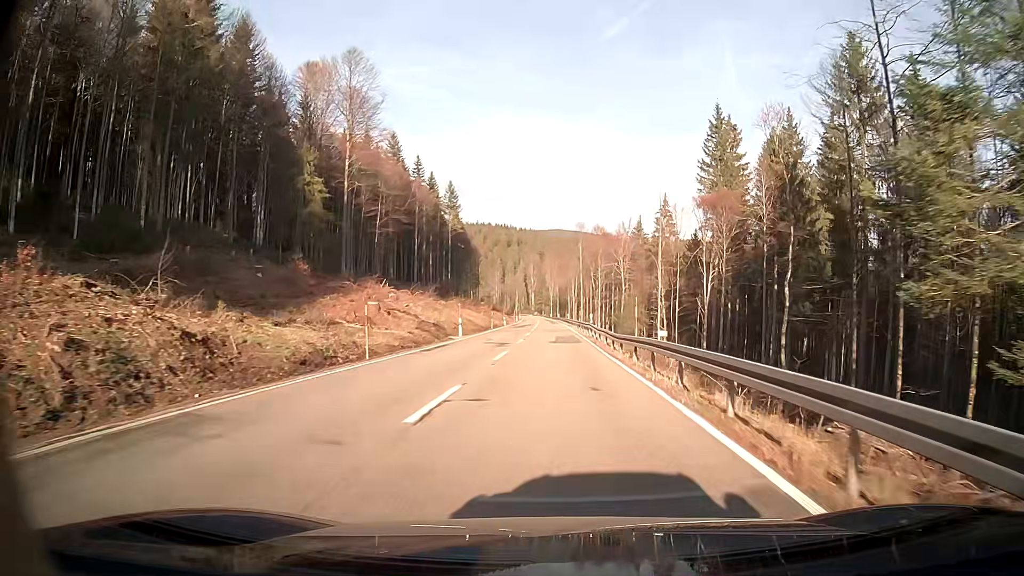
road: secondary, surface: asphalt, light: Day
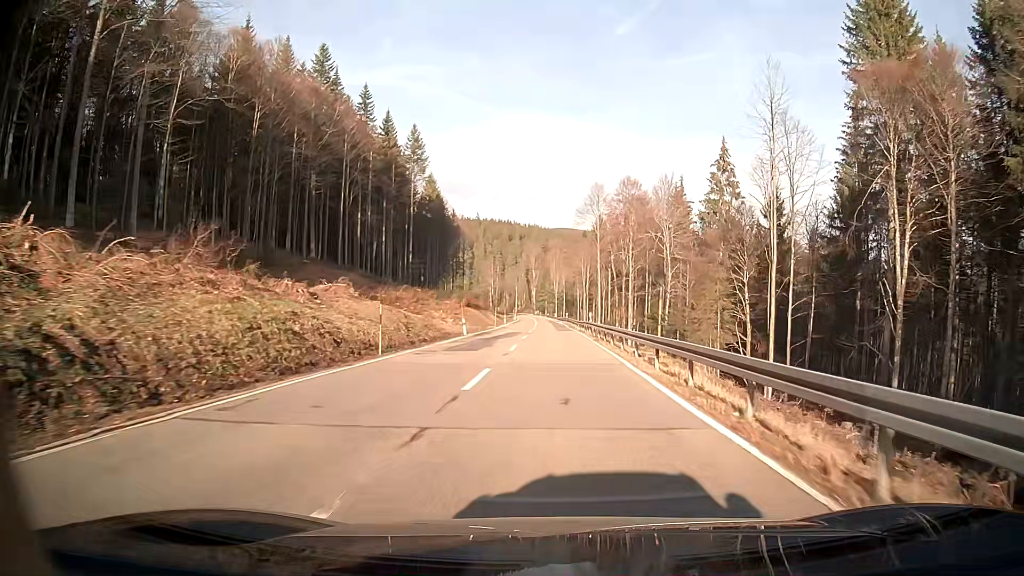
(-0.3, +44.2) m; -1°
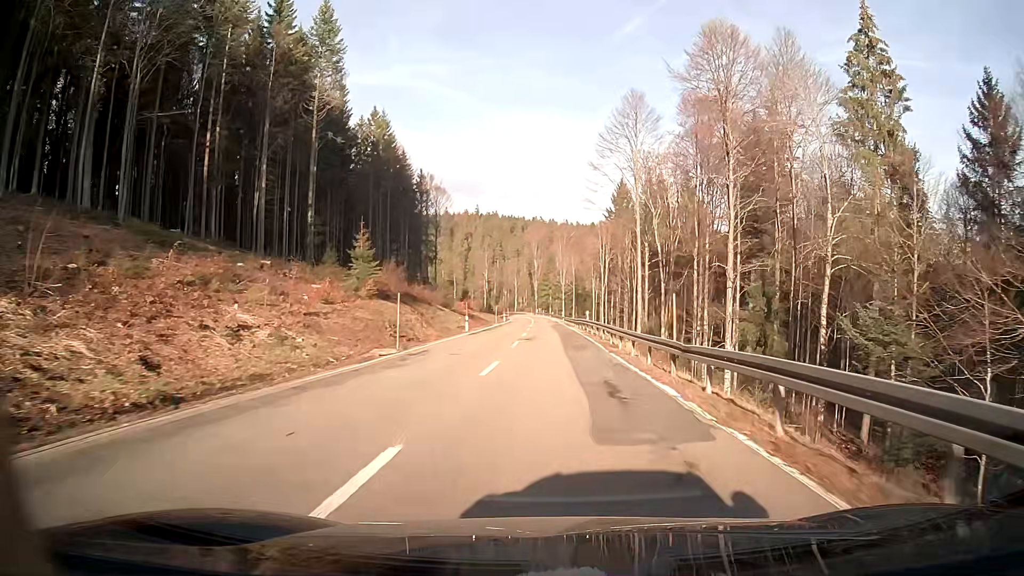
(-0.3, +45.3) m; 0°
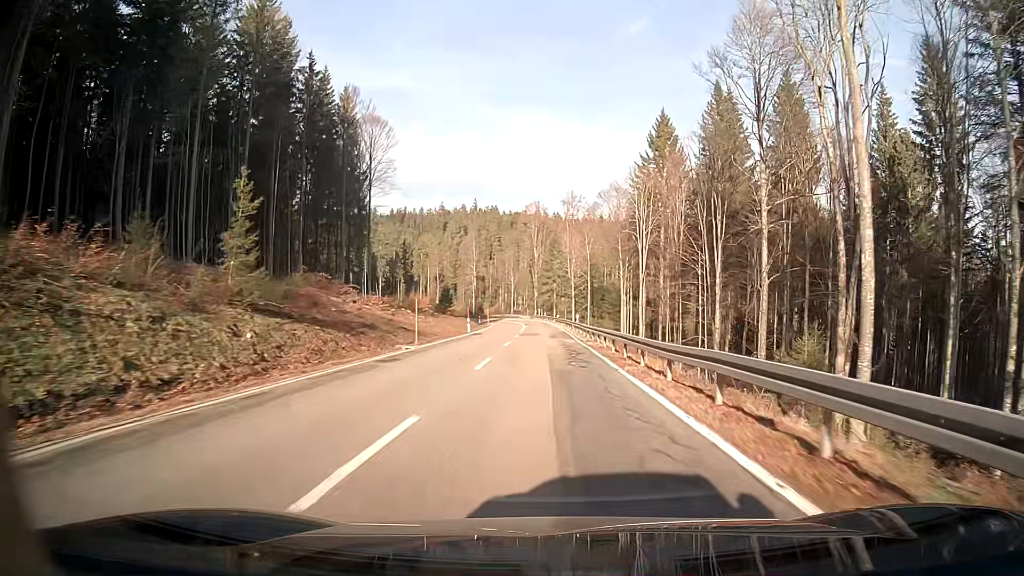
(-0.2, +46.2) m; 0°
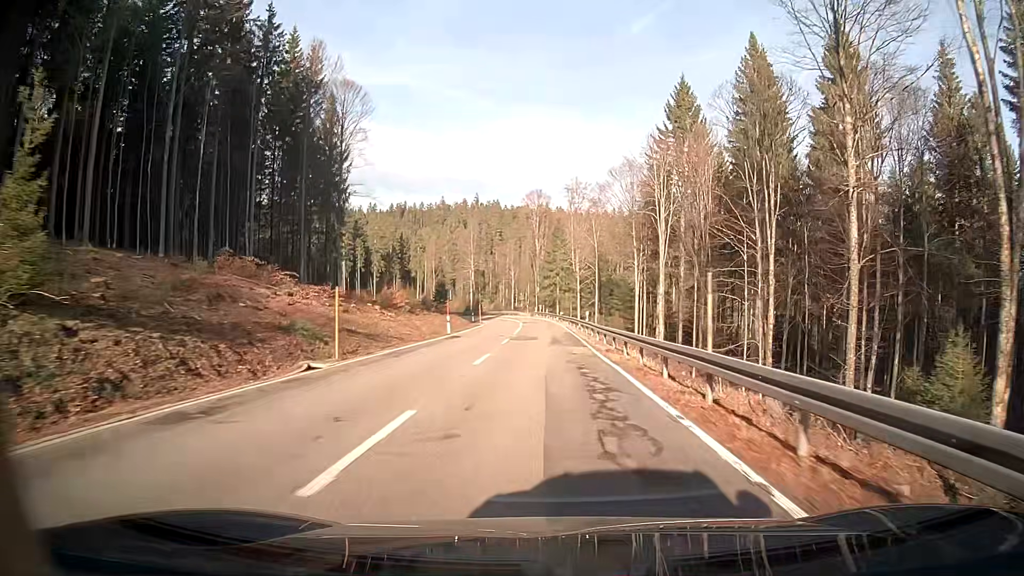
(0.0, +11.7) m; 0°
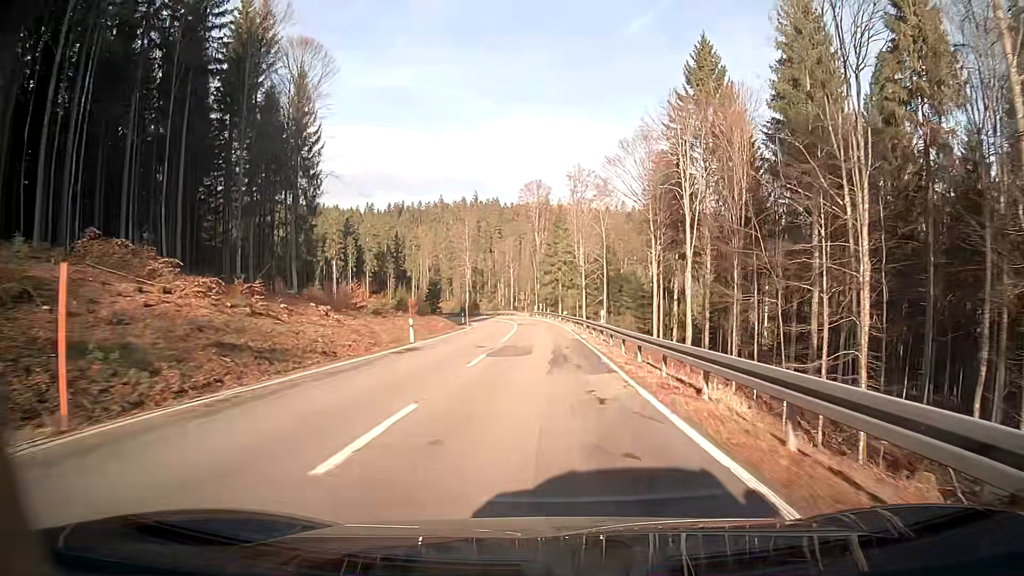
(0.0, +11.7) m; 0°
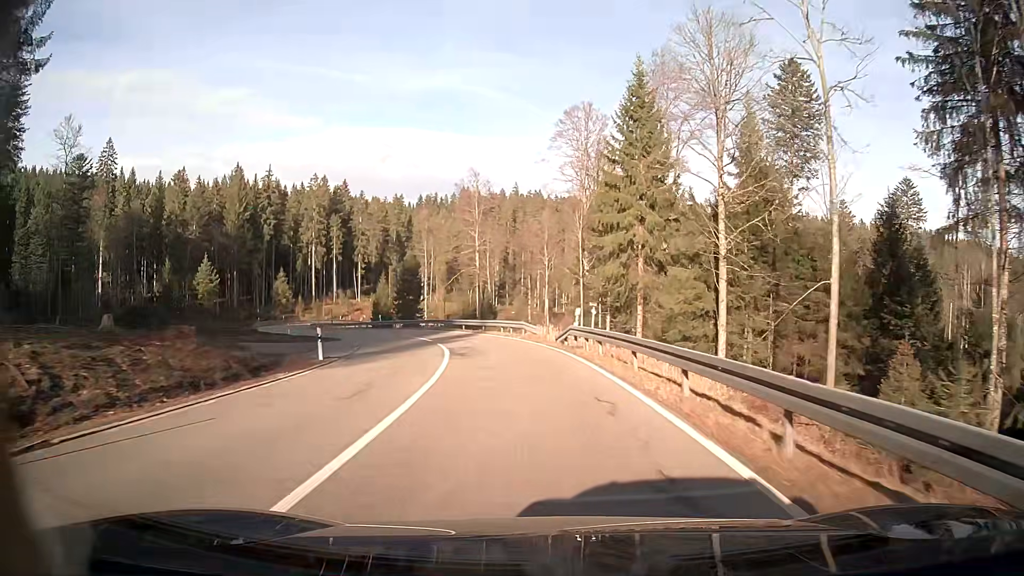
(-2.2, +56.1) m; -6°
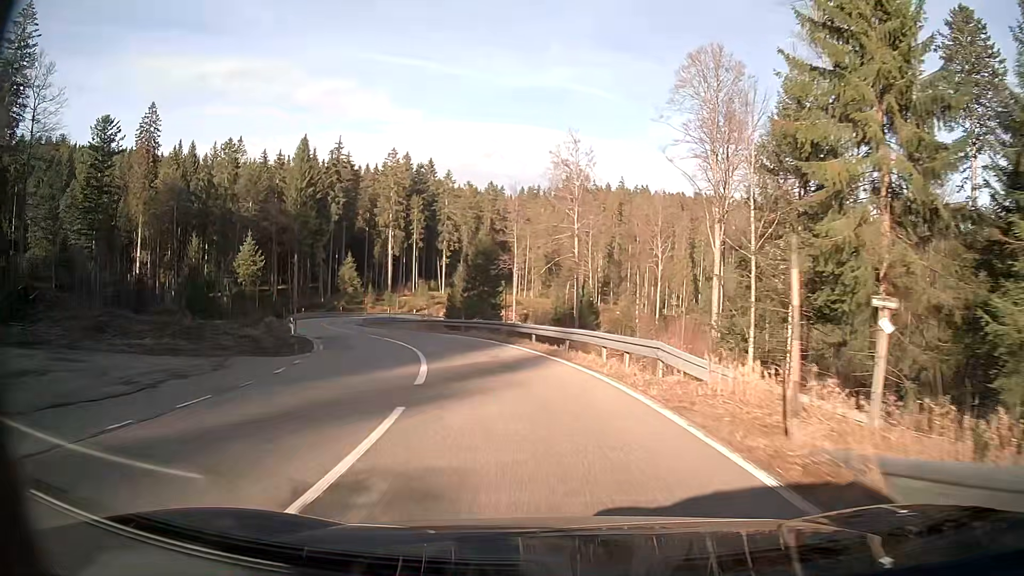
(-1.6, +20.1) m; -10°
